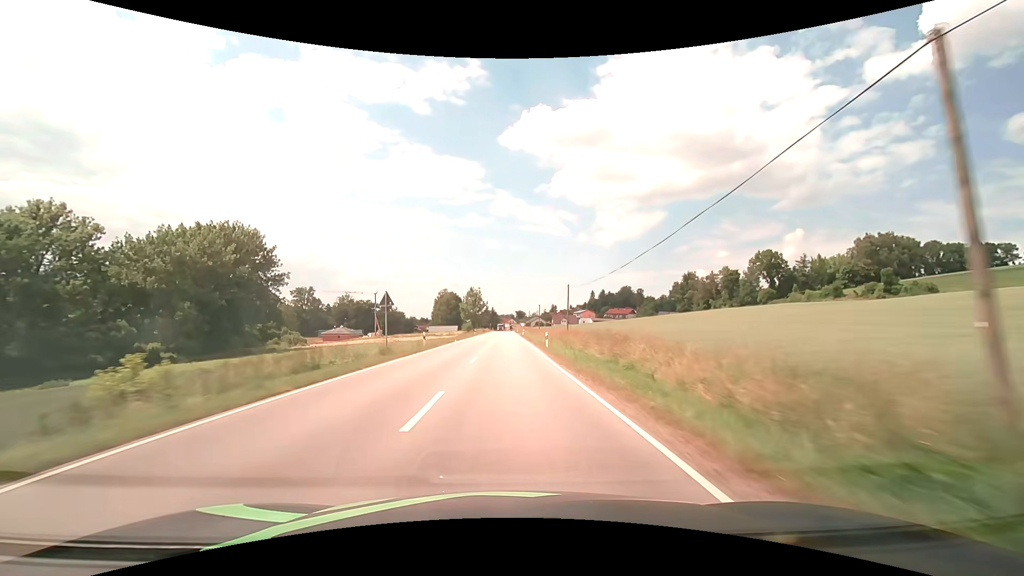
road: secondary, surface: asphalt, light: Day
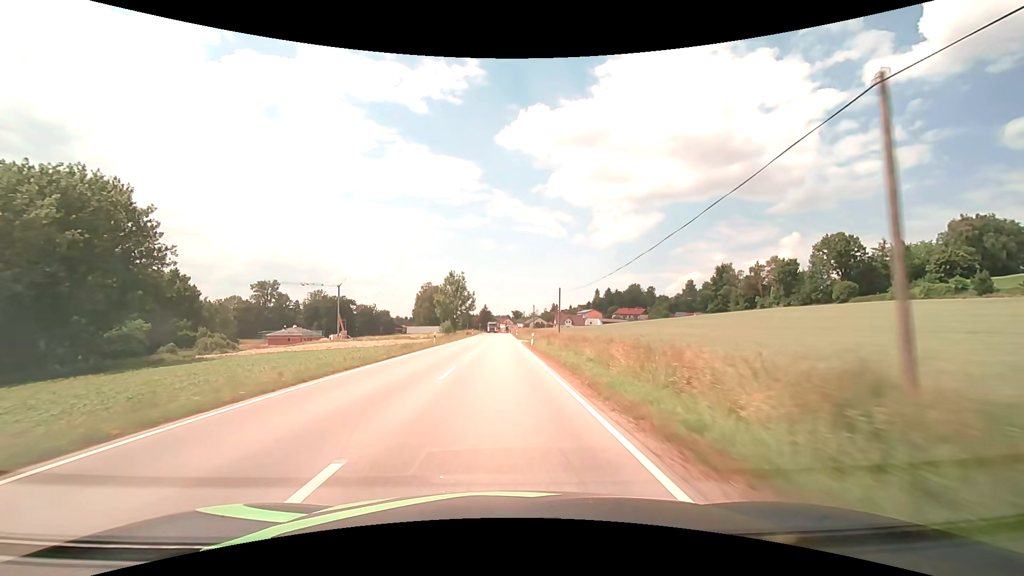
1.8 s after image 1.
(+0.3, +41.1) m; +1°
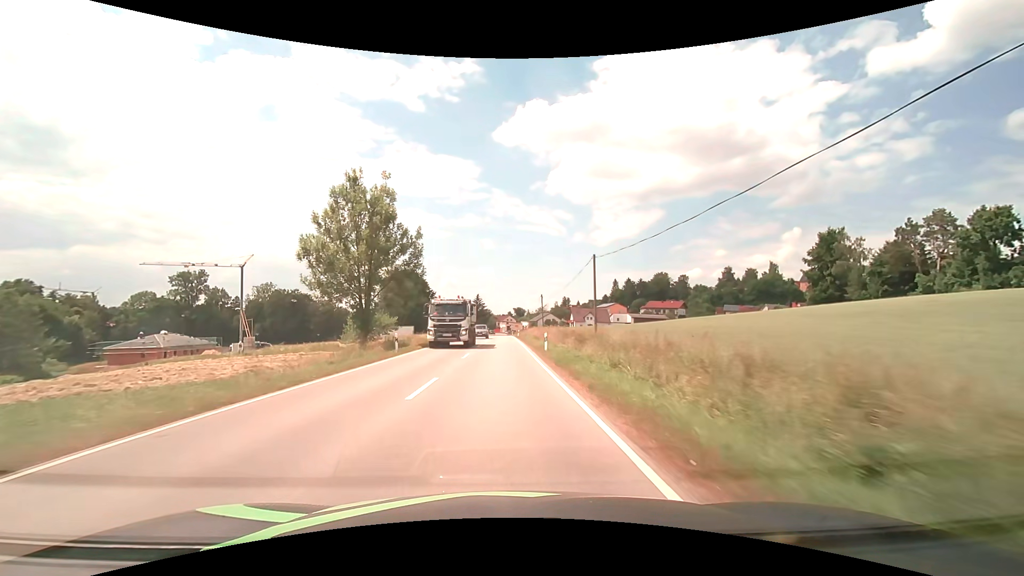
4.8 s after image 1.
(-0.3, +63.3) m; 0°
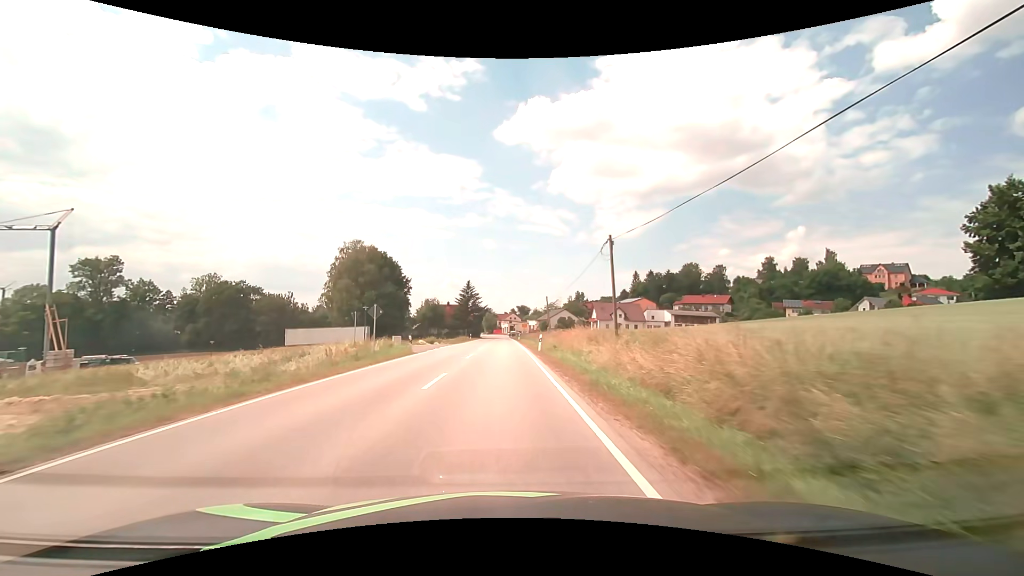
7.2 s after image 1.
(-0.1, +45.9) m; -1°
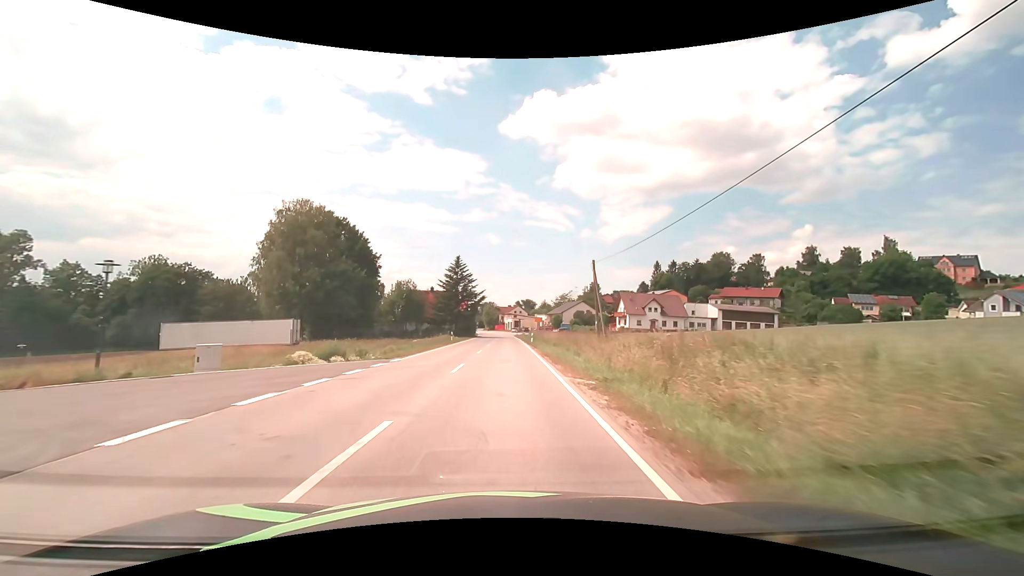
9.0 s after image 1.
(0.0, +31.7) m; 0°
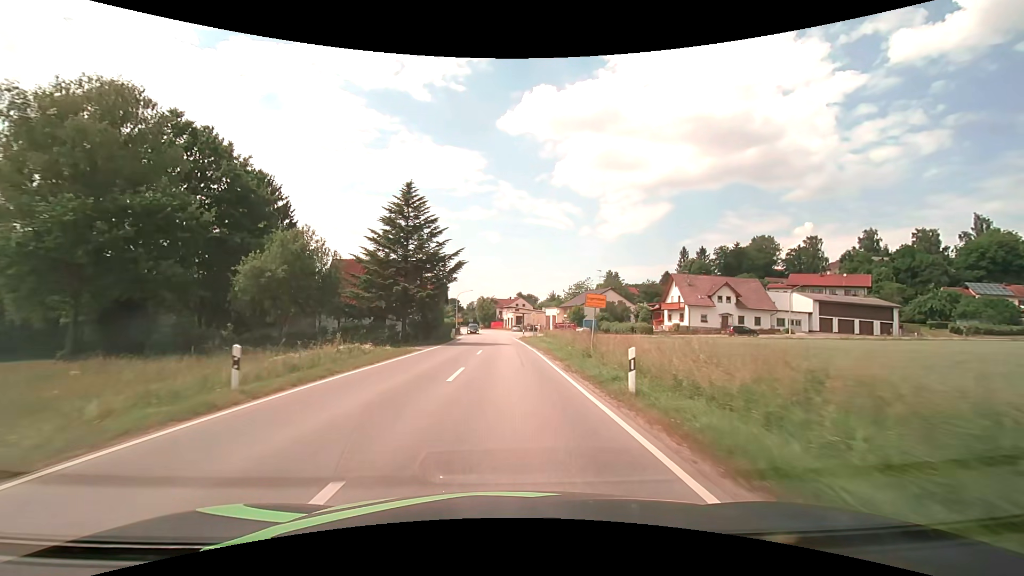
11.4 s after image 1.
(0.0, +38.6) m; 0°
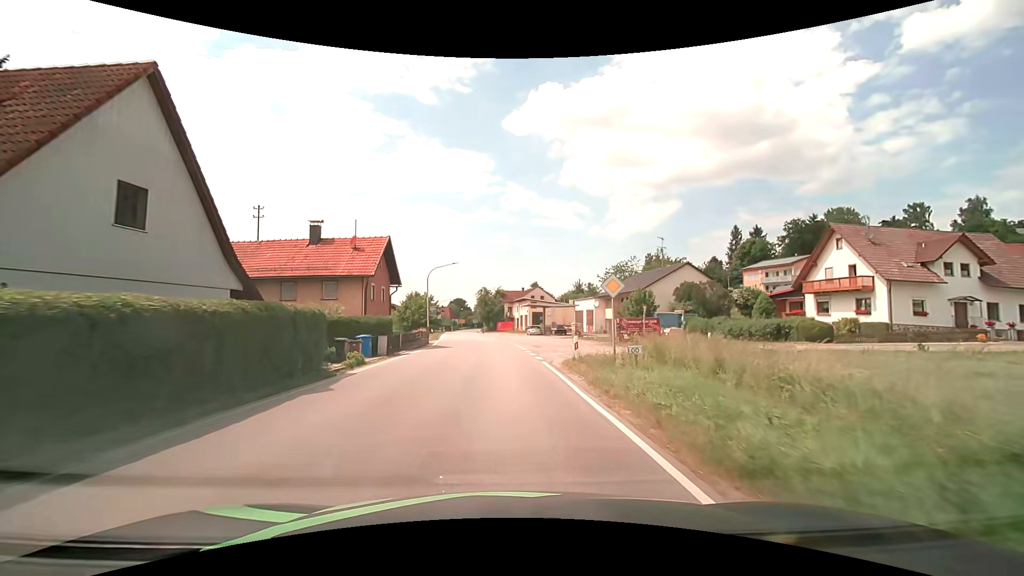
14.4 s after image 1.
(-0.1, +38.5) m; -1°
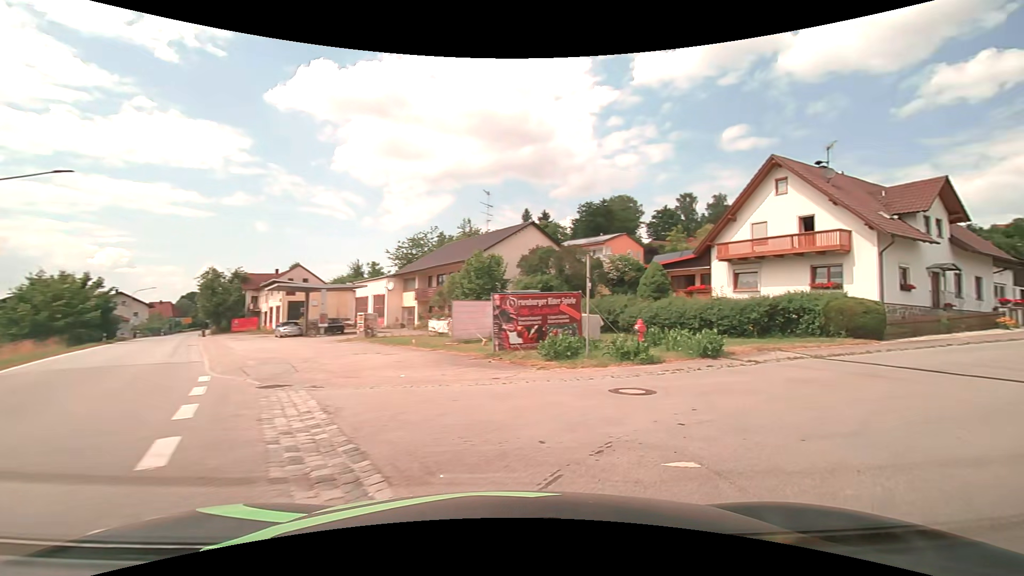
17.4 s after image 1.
(+1.2, +23.2) m; +25°
